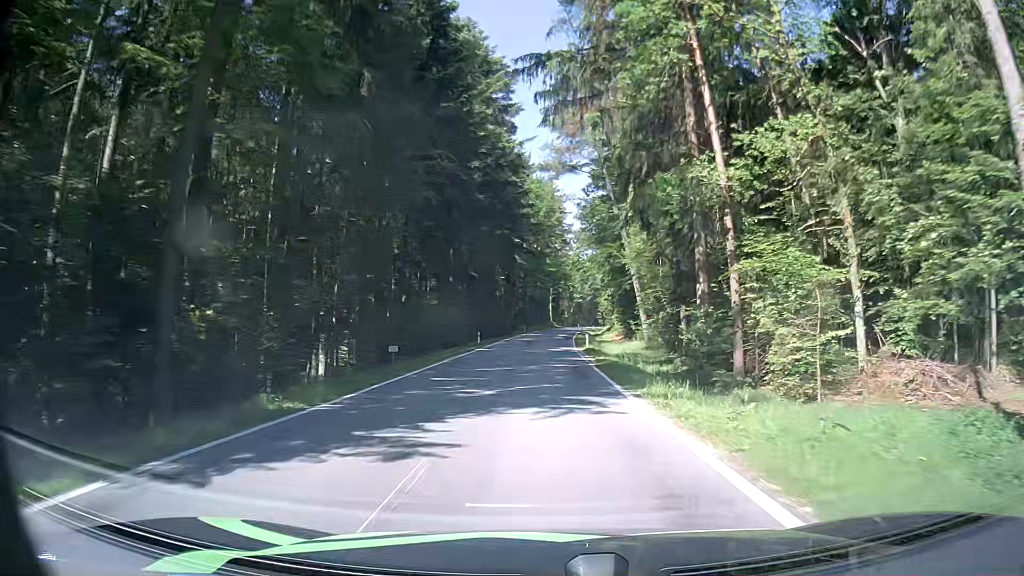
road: tertiary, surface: asphalt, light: Day
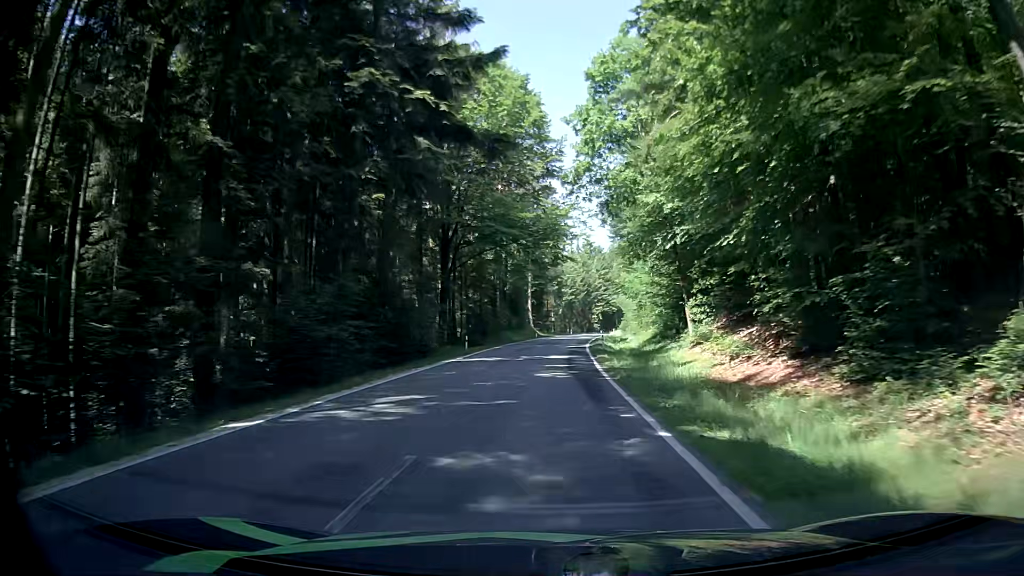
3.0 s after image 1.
(+0.6, +48.7) m; +1°
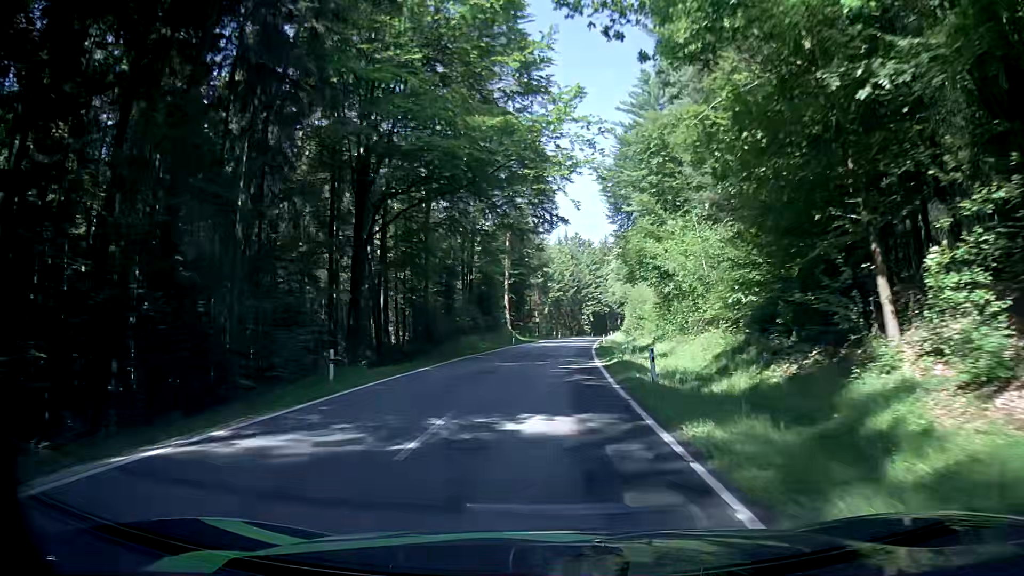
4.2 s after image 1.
(+0.5, +20.6) m; +2°
(0, +10) (0, +20) (0, +30) (+1, +40) (+2, +50) (+2, +60) (+3, +70) (+4, +80) (+5, +90) (+7, +100) m
